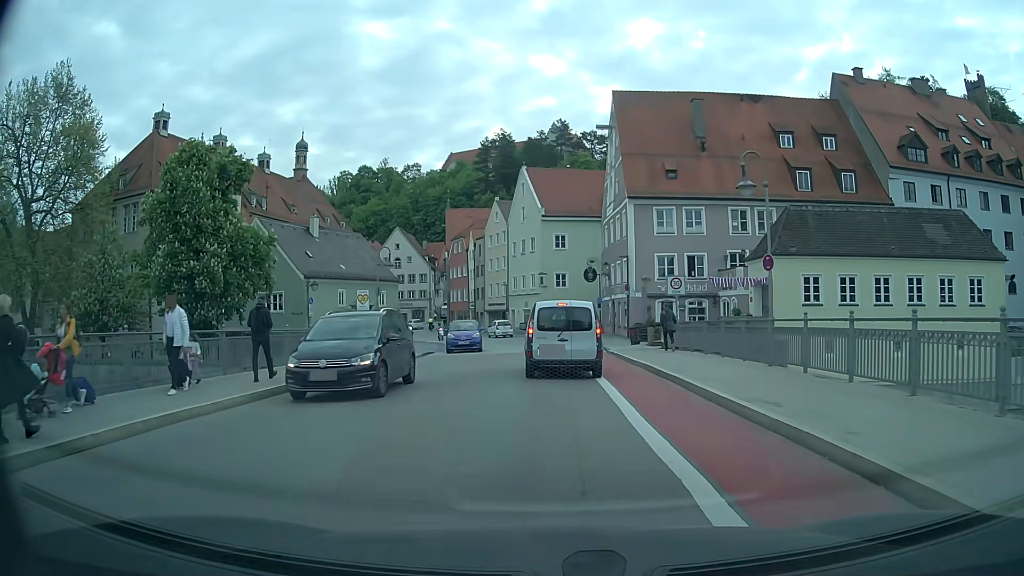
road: secondary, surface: asphalt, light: Day
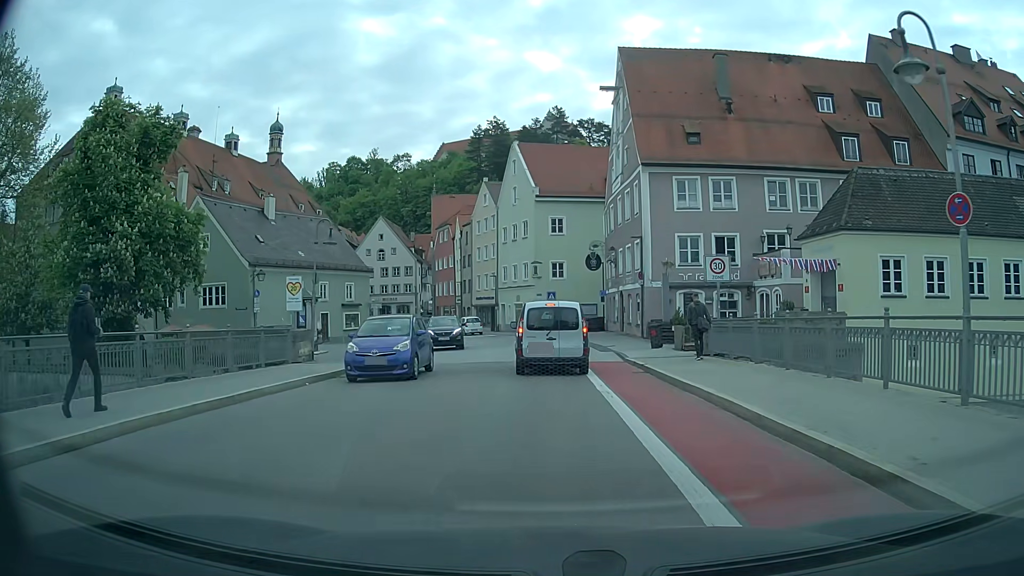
(0.0, +8.2) m; 0°
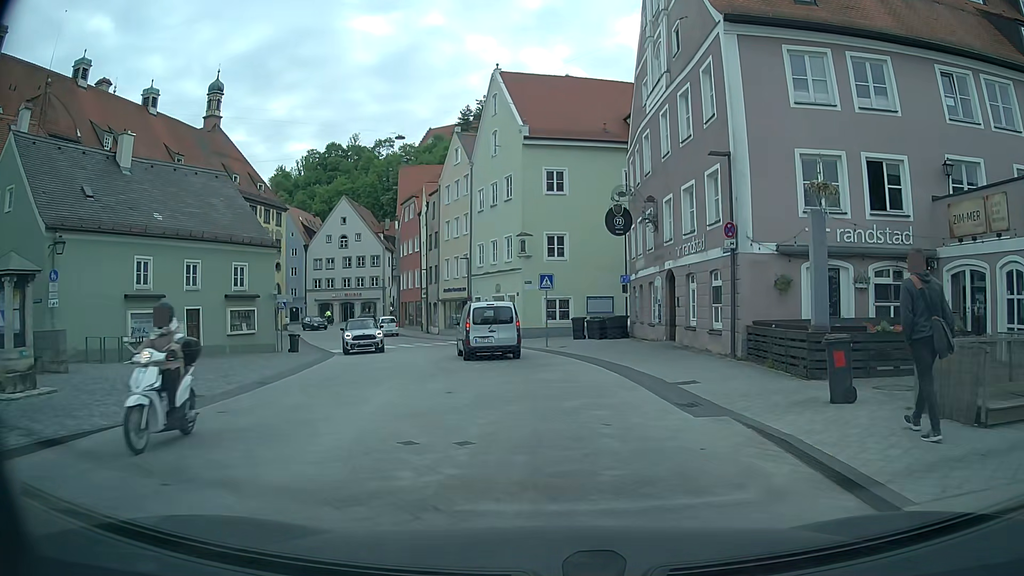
(0.0, +17.6) m; 0°
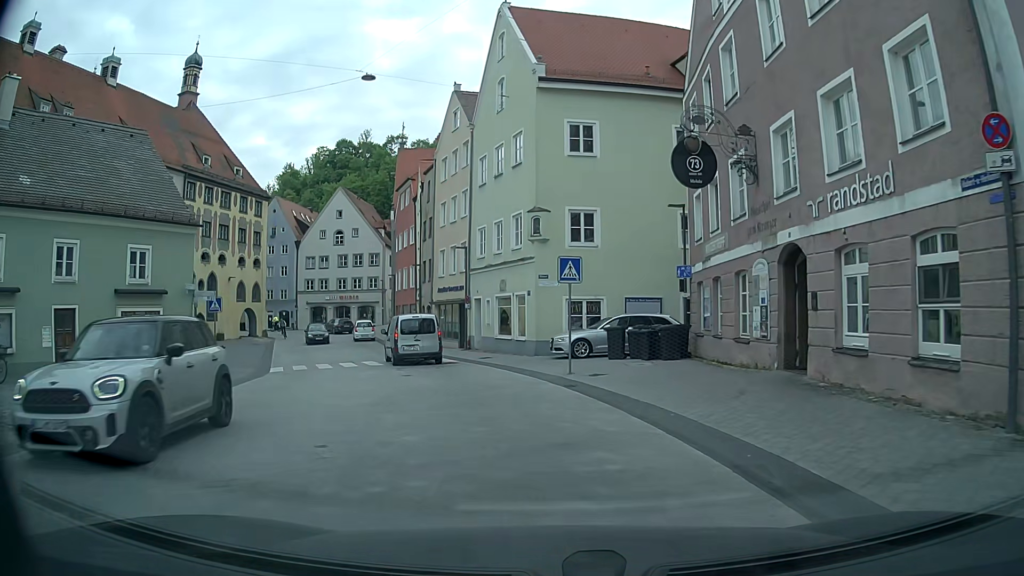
(0.0, +10.5) m; -1°
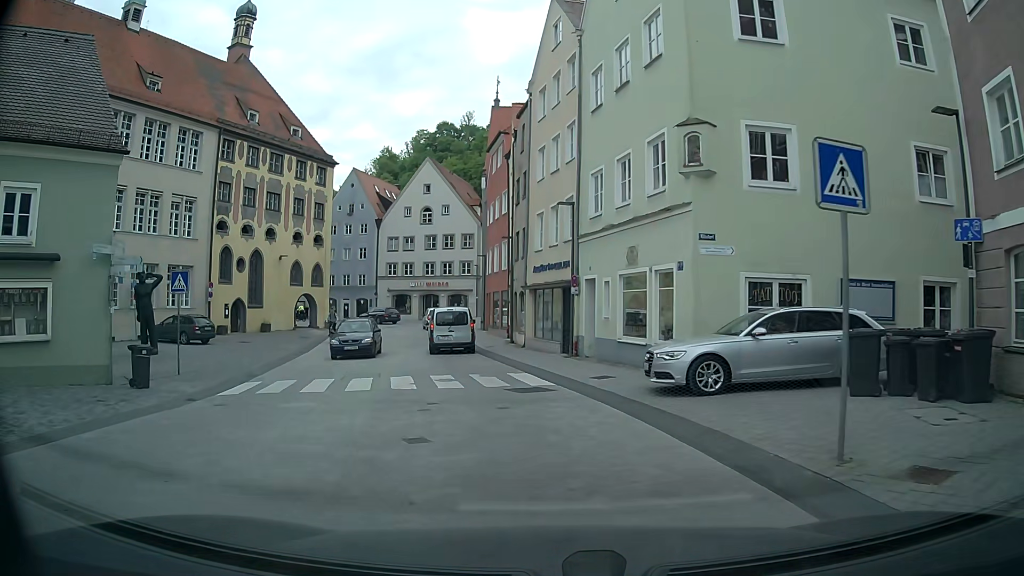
(-1.0, +11.2) m; -10°
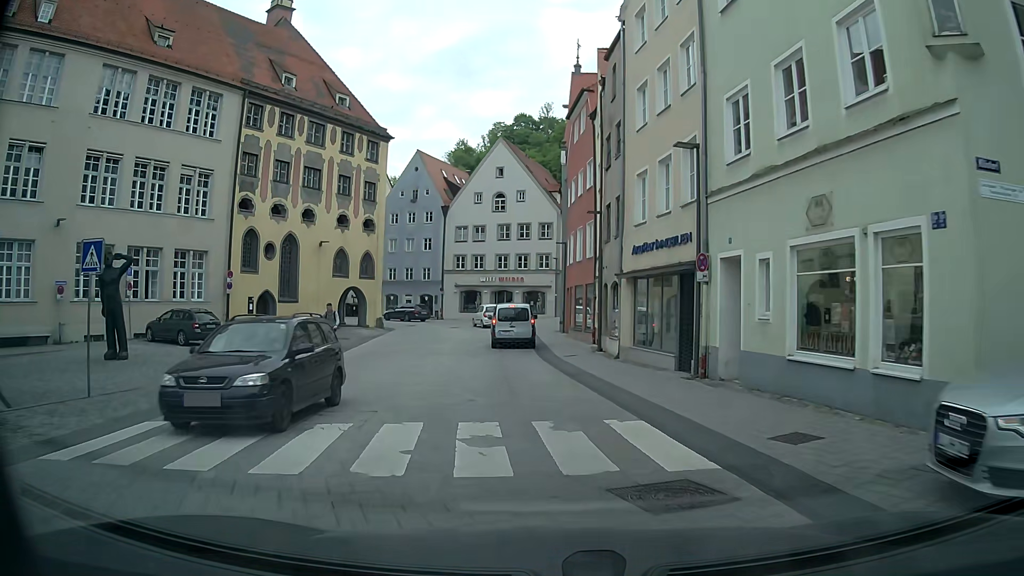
(-0.4, +7.8) m; -6°
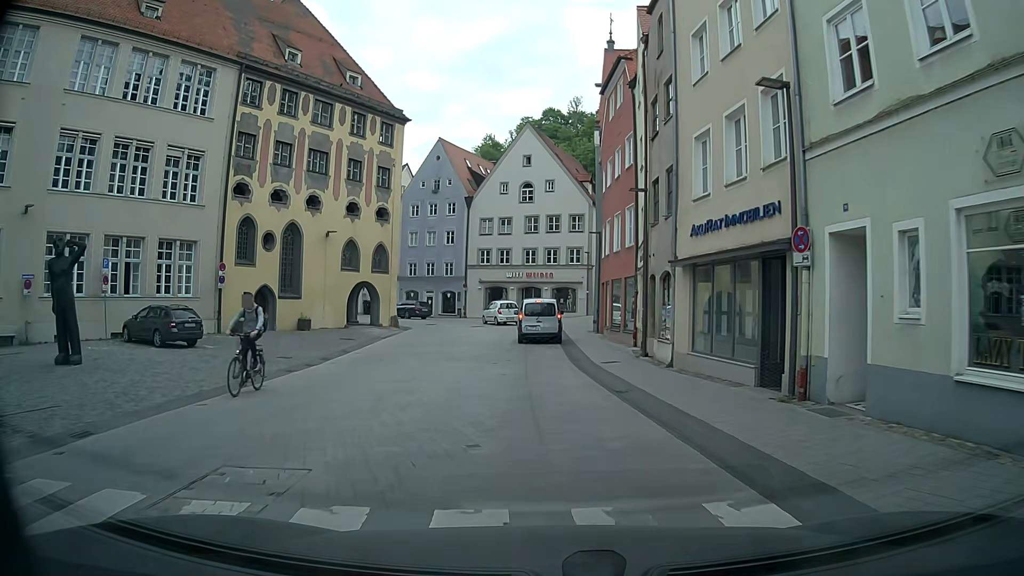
(-0.2, +4.2) m; -2°
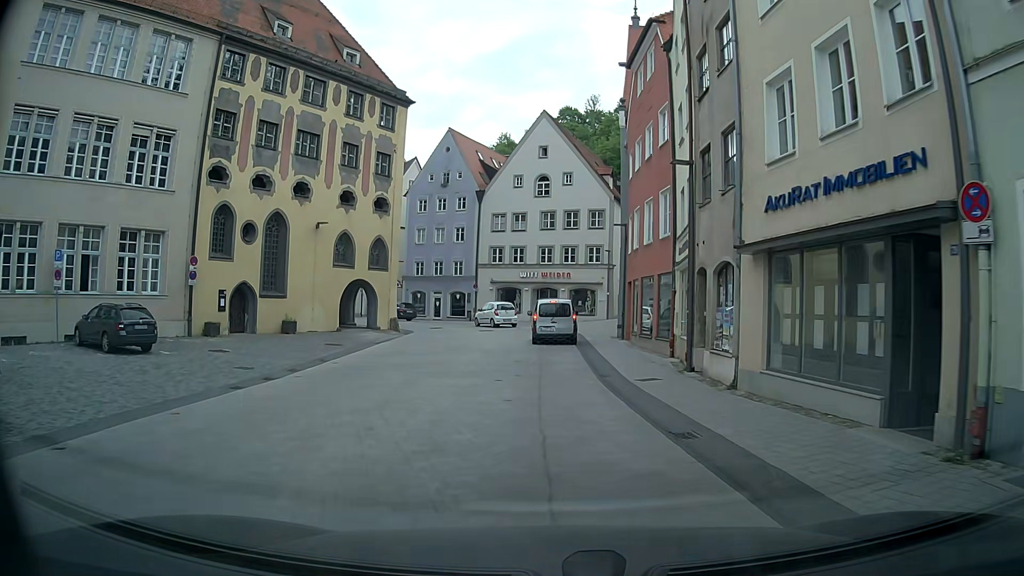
(0.0, +4.3) m; +2°
